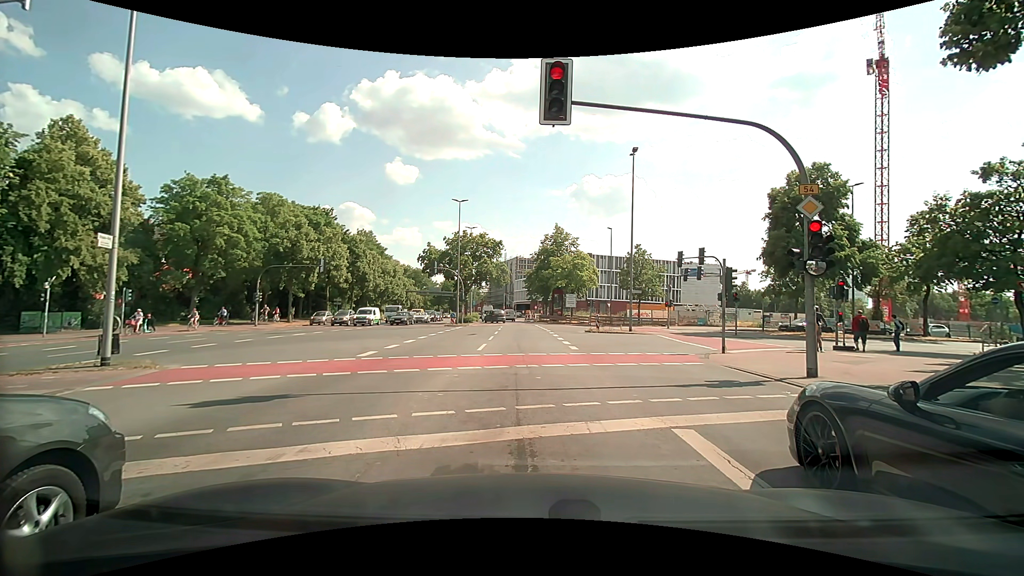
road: primary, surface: asphalt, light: Day
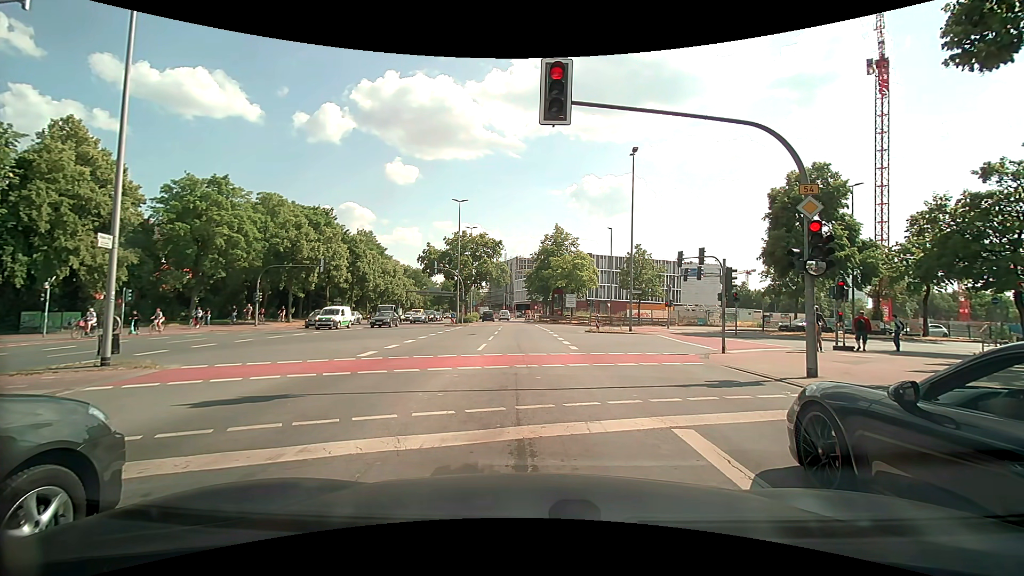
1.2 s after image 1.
(0.0, 0.0) m; 0°
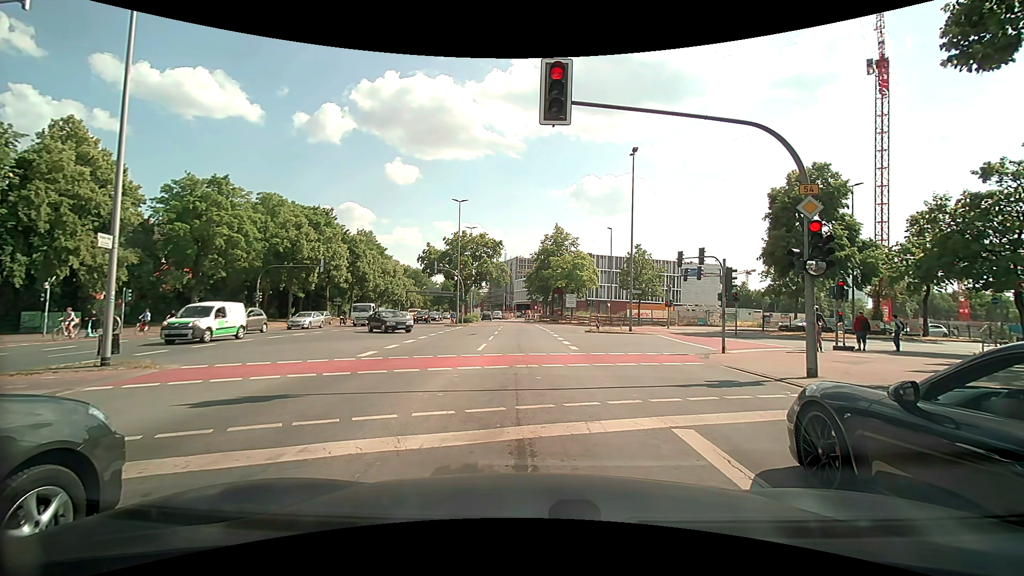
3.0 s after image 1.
(0.0, 0.0) m; 0°
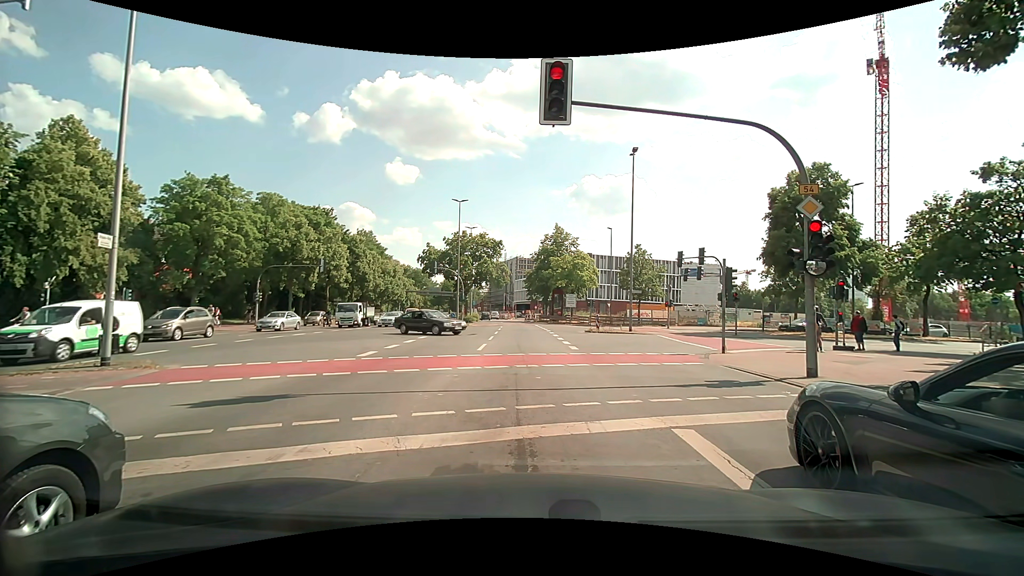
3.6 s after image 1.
(0.0, 0.0) m; 0°
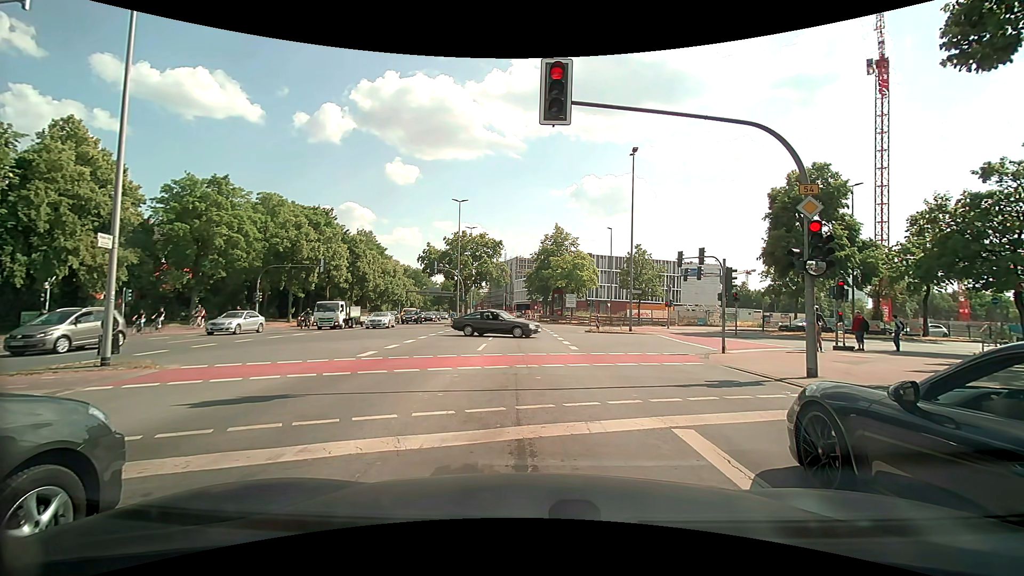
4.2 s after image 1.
(0.0, 0.0) m; 0°
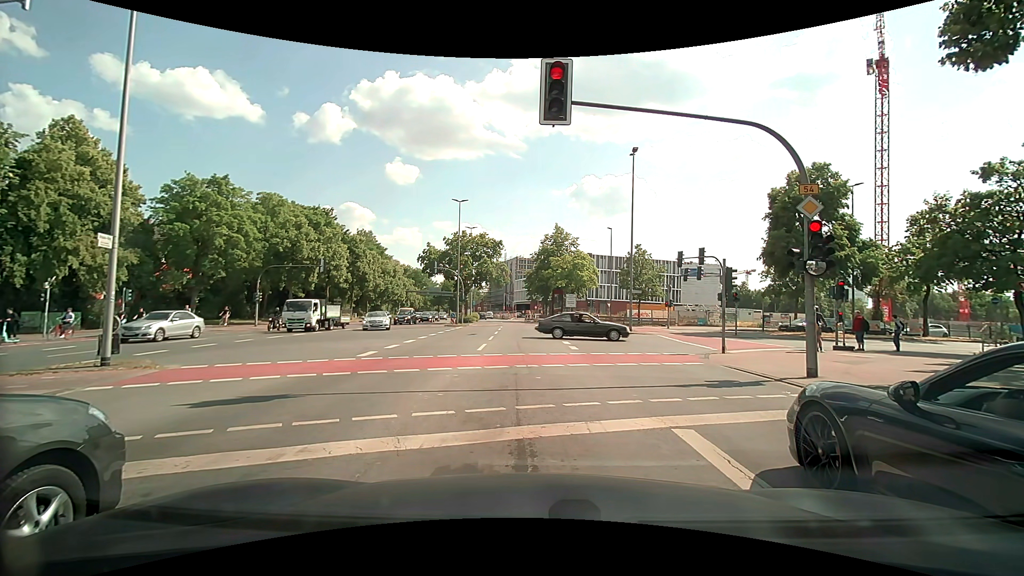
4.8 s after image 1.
(0.0, 0.0) m; 0°
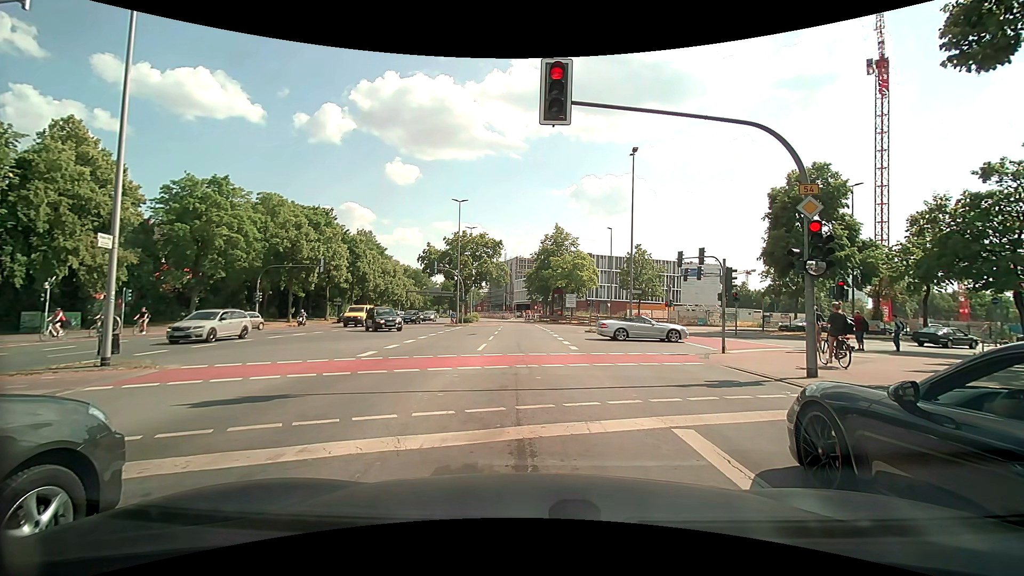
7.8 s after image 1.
(0.0, 0.0) m; 0°
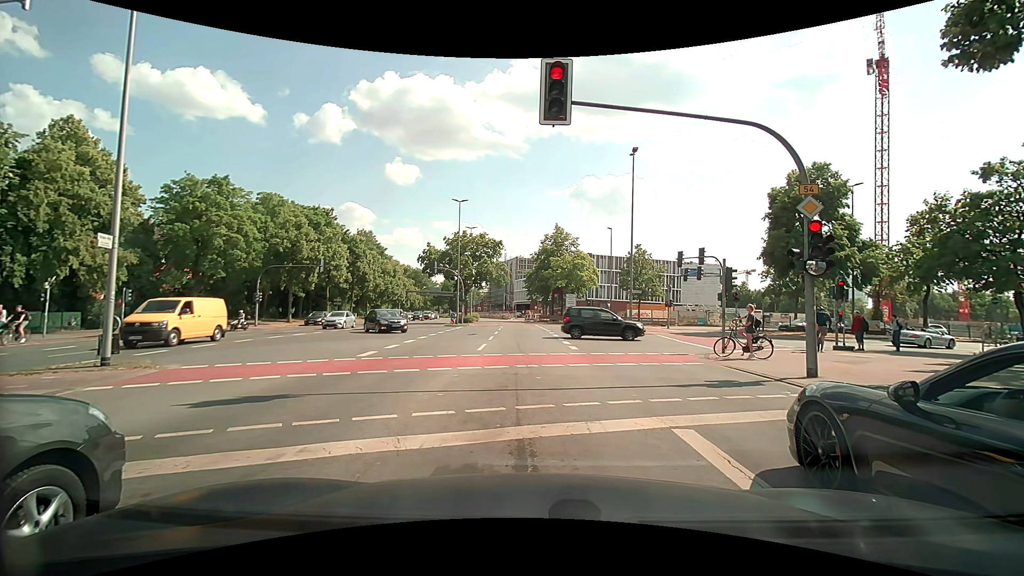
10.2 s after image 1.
(0.0, 0.0) m; 0°
